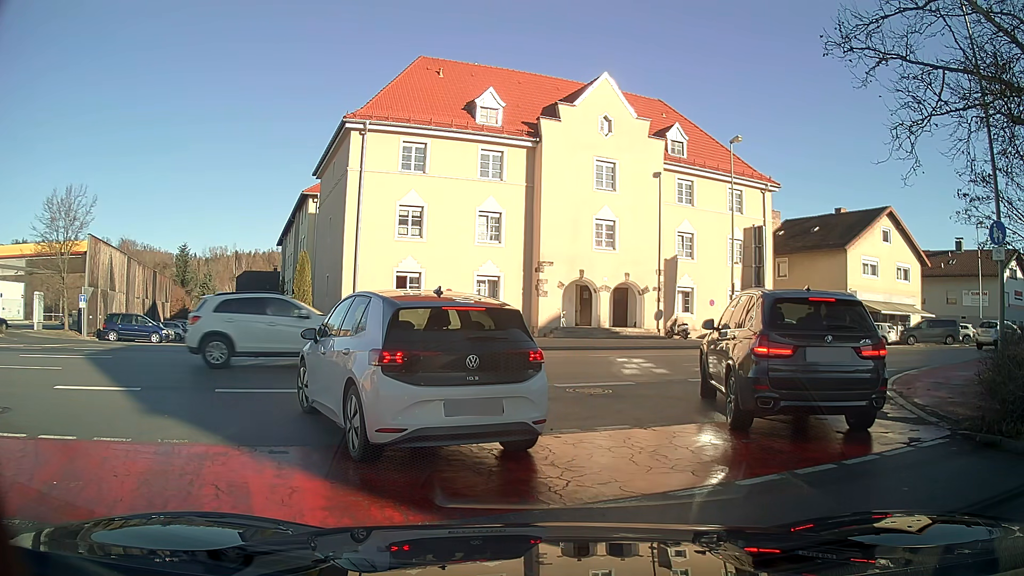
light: Day
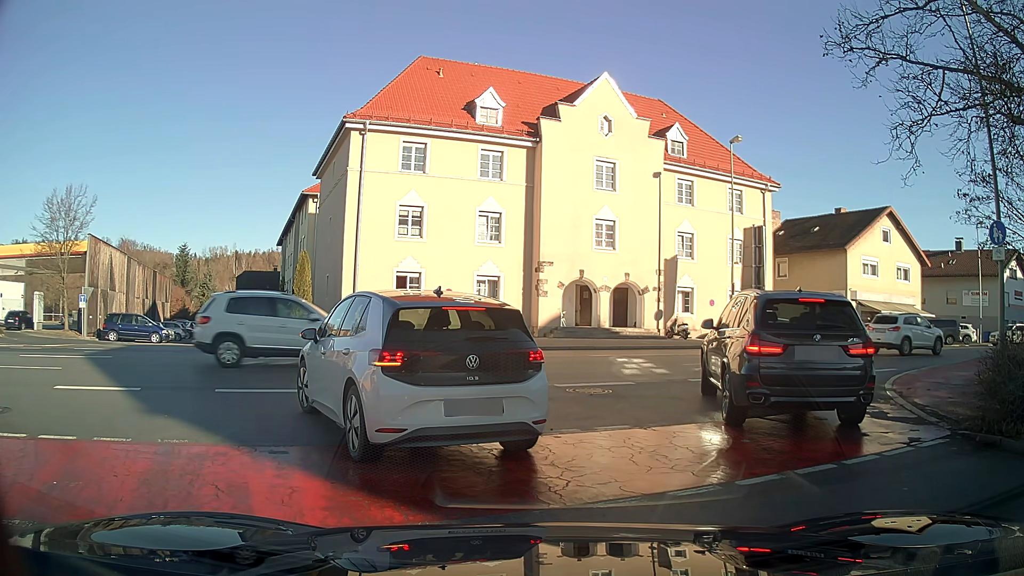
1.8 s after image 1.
(0.0, 0.0) m; 0°
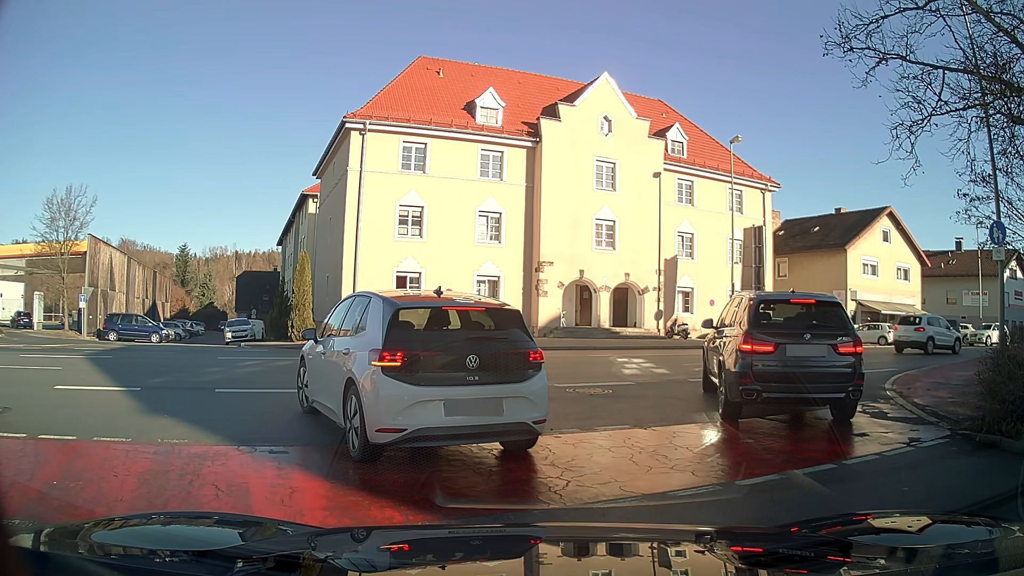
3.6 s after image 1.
(0.0, 0.0) m; 0°
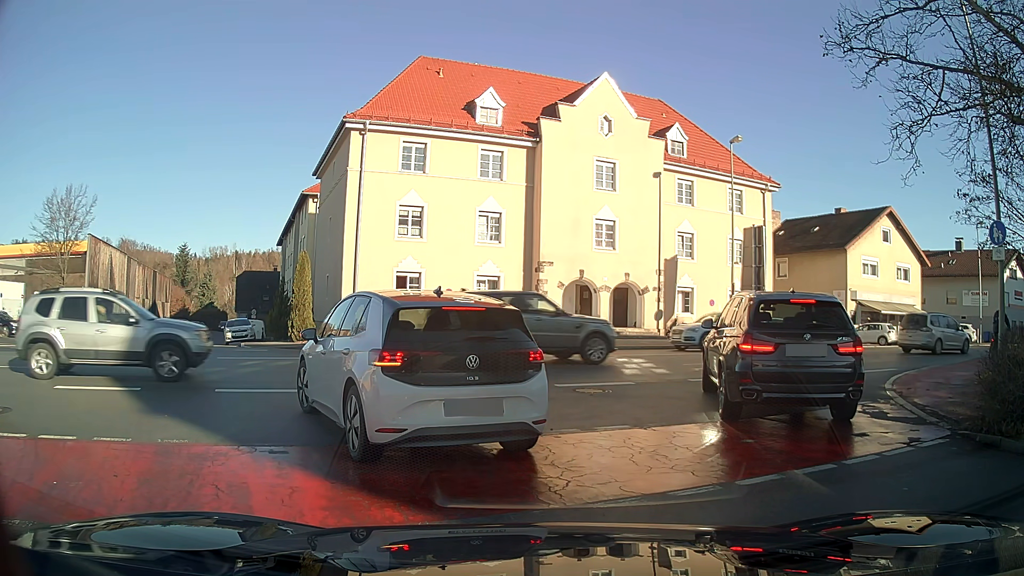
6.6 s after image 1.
(0.0, 0.0) m; 0°
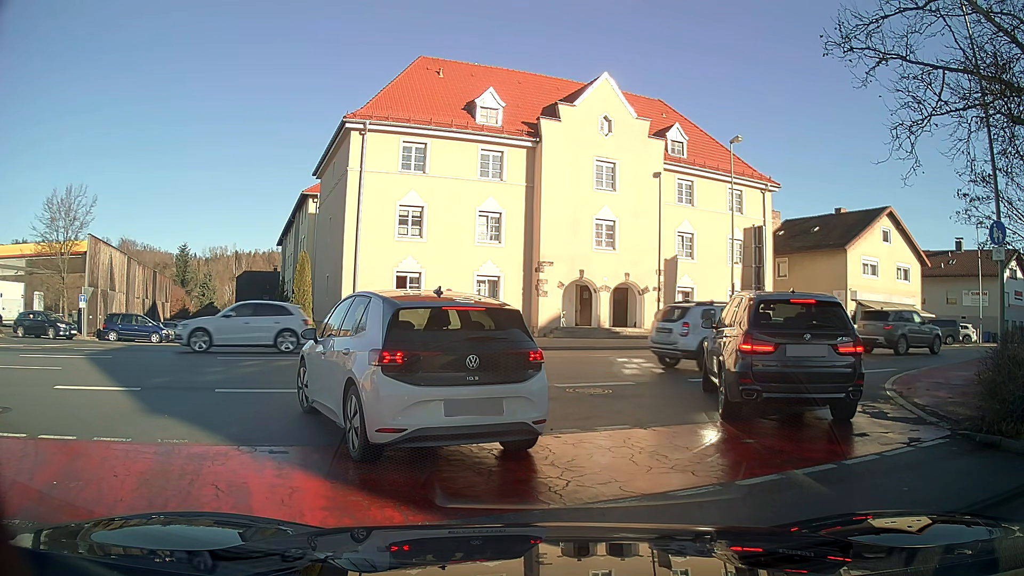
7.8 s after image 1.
(0.0, 0.0) m; 0°
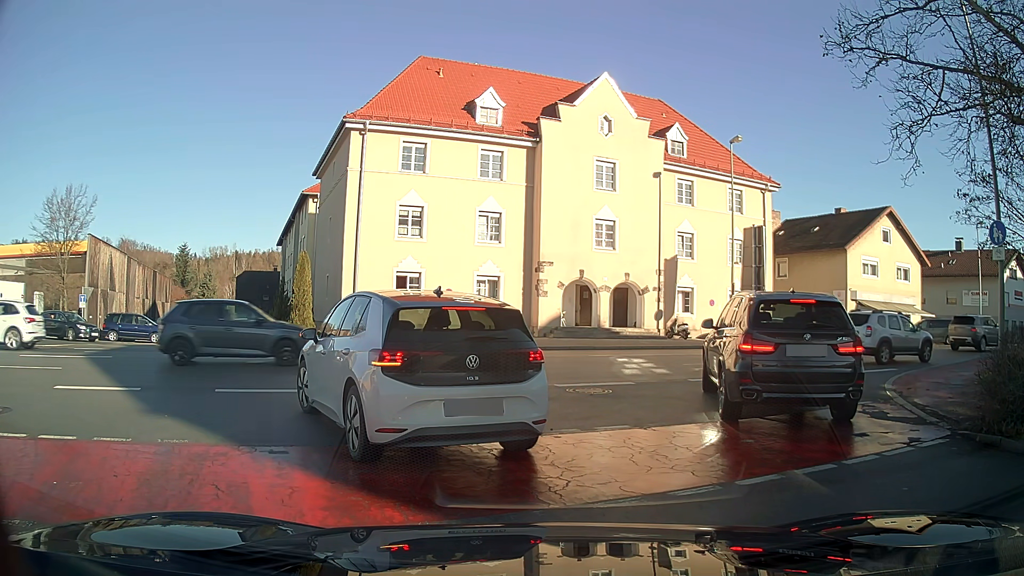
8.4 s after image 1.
(0.0, 0.0) m; 0°
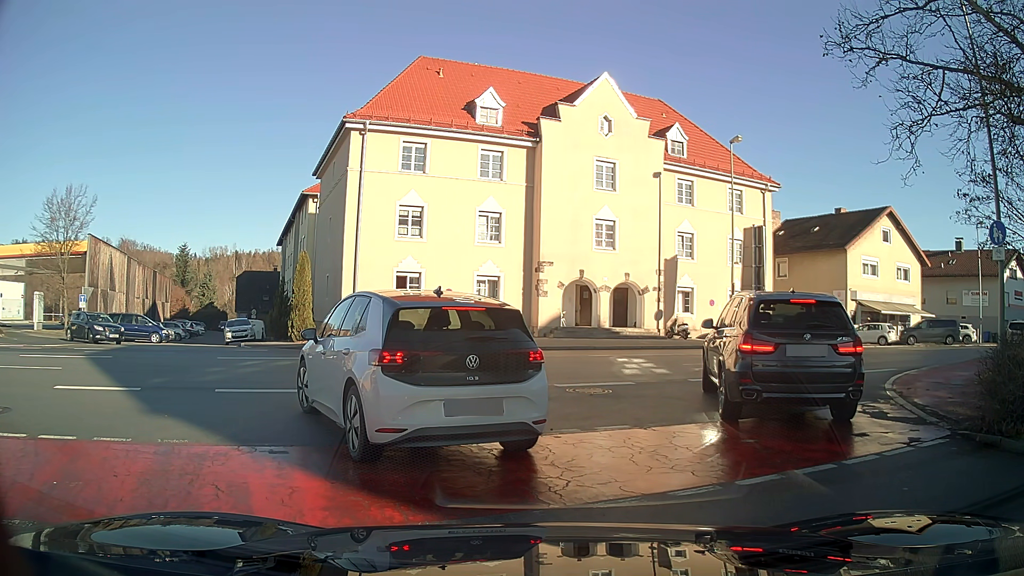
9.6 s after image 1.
(0.0, 0.0) m; 0°
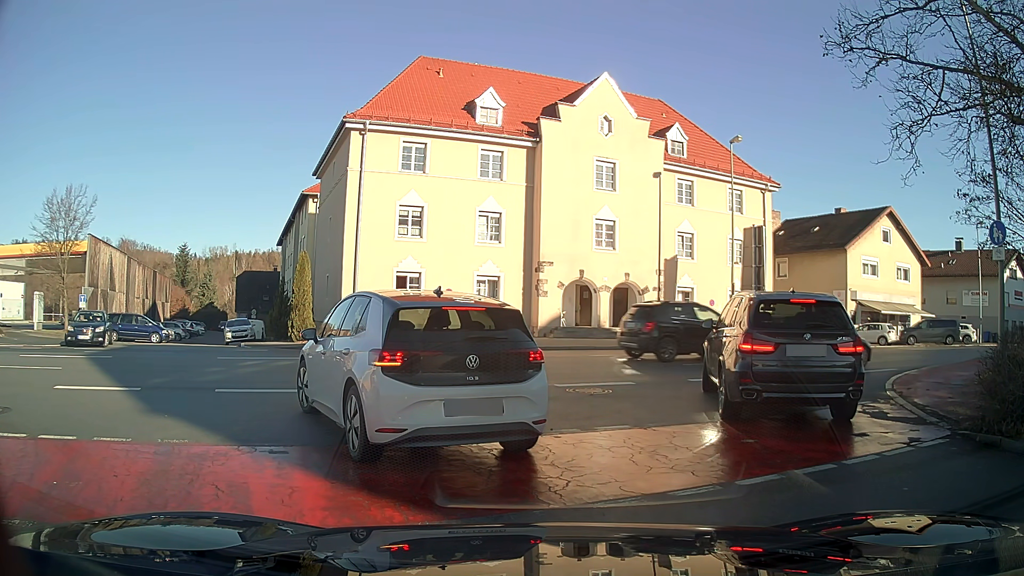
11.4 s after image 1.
(0.0, 0.0) m; 0°
